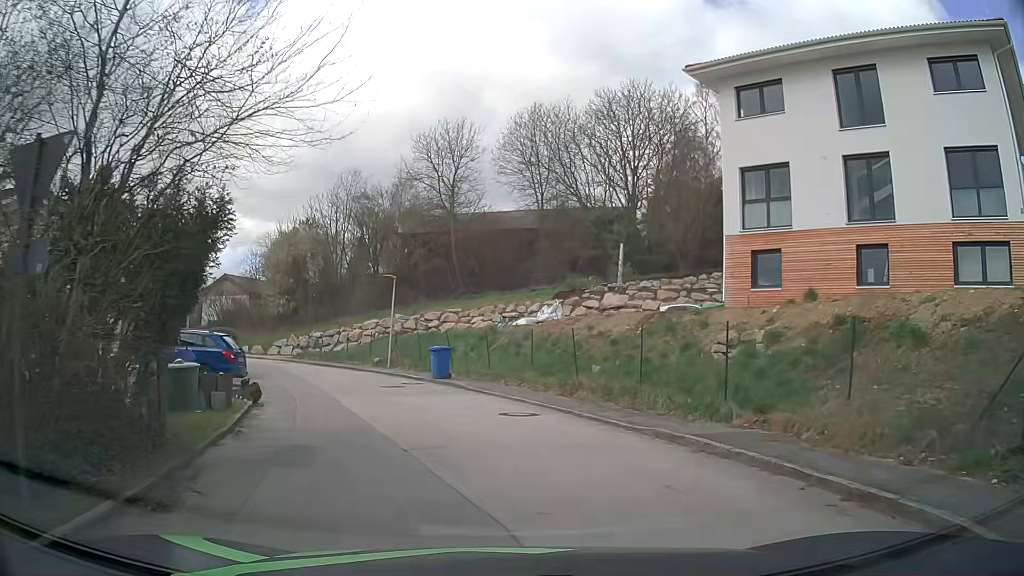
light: Day
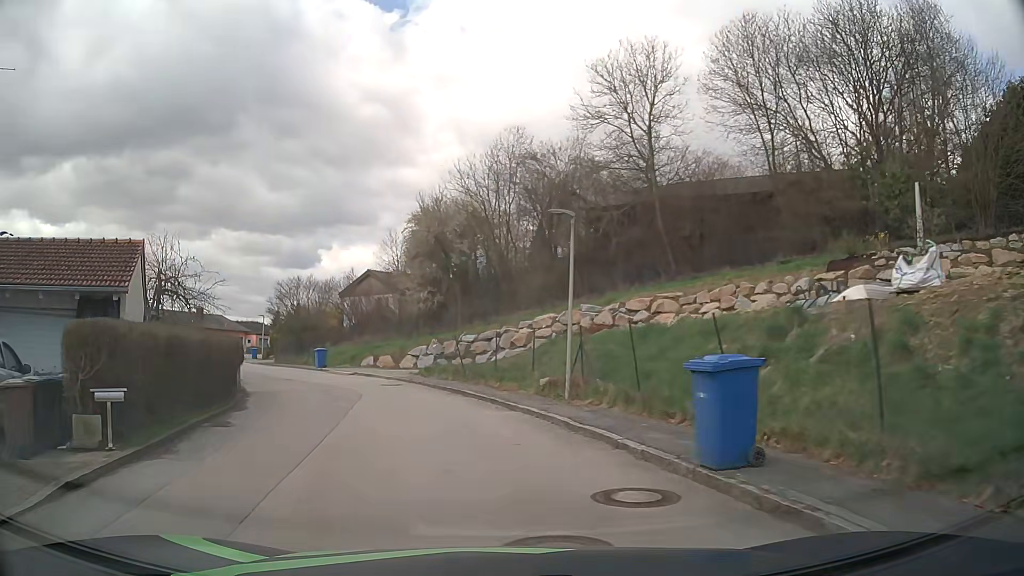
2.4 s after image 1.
(-2.1, +16.1) m; -17°
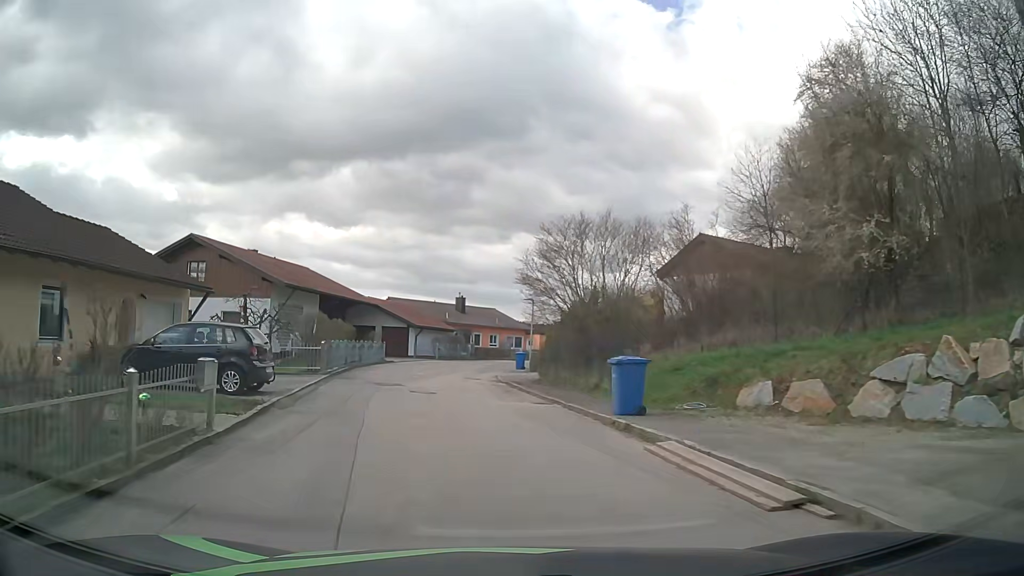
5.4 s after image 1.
(-5.7, +24.7) m; -25°
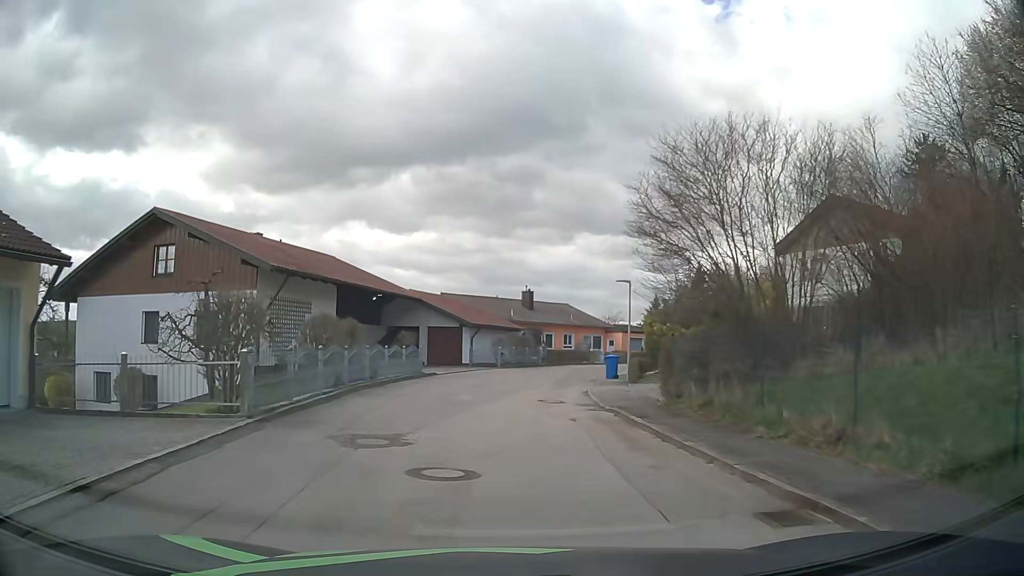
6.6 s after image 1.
(-0.7, +11.2) m; -6°
(0, +10) (0, +20) (+2, +30) (+4, +40) (+9, +48) (+15, +56) (+22, +63) (+30, +70) (+38, +75) (+47, +79) m
